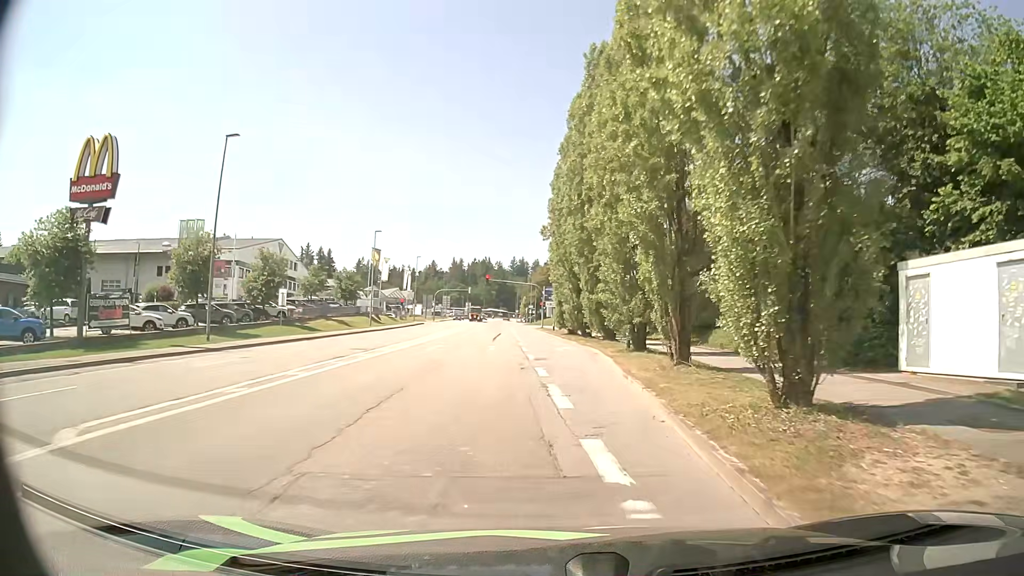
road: tertiary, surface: asphalt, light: Day
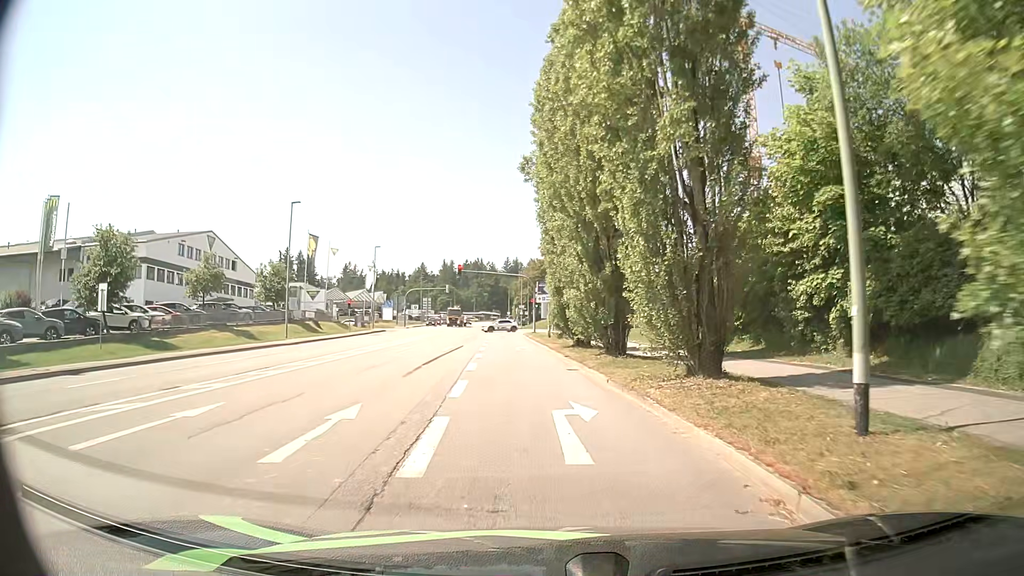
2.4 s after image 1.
(+0.2, +22.4) m; 0°
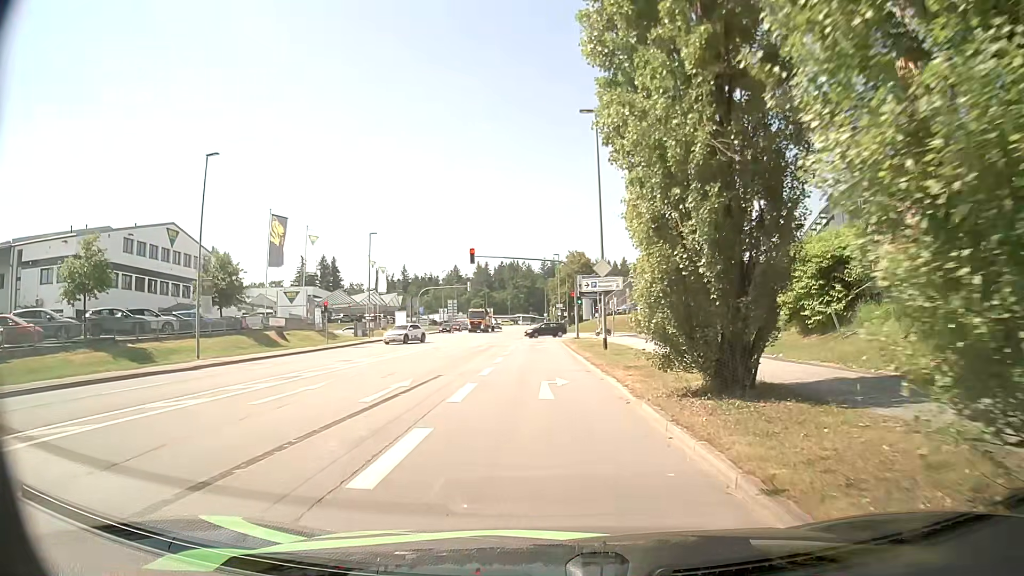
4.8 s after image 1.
(-0.5, +18.6) m; -3°
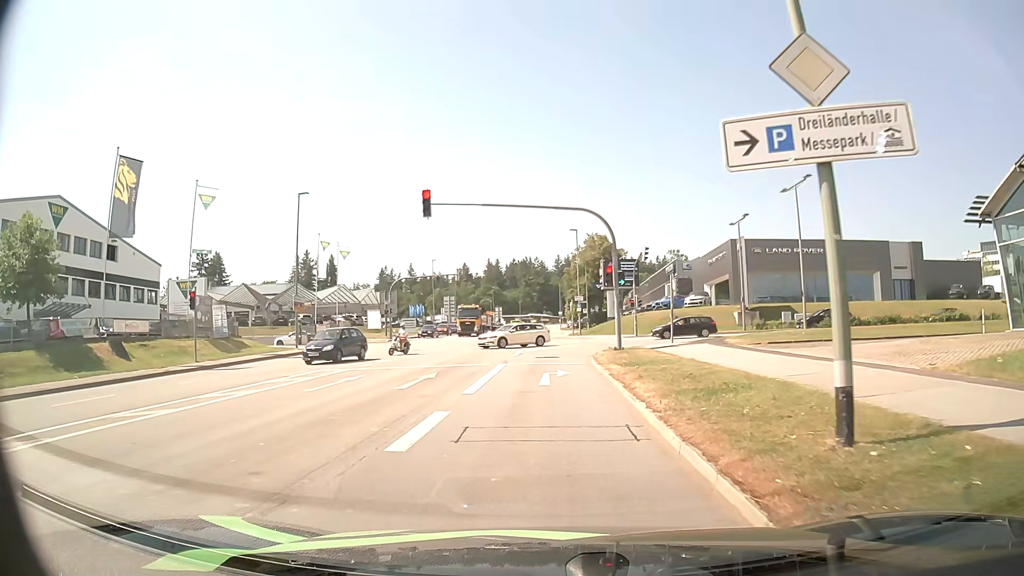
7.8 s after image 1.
(-0.2, +22.5) m; -2°
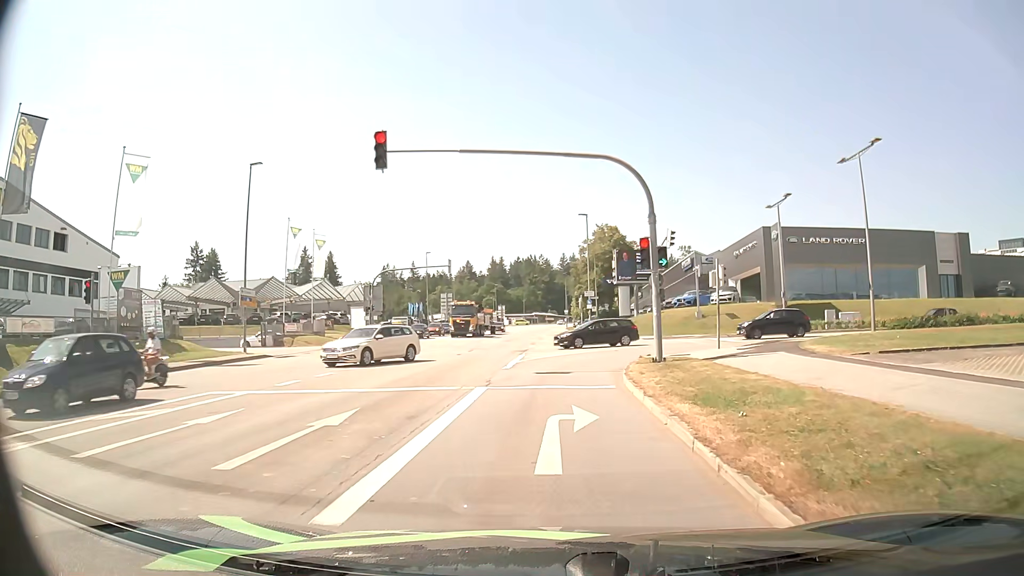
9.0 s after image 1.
(0.0, +8.7) m; -1°
(0, +10) (+1, +20) (+5, +29) (+13, +34) (+23, +35) (+33, +34) (+43, +33) (+53, +31) (+63, +29) (+73, +27) m
